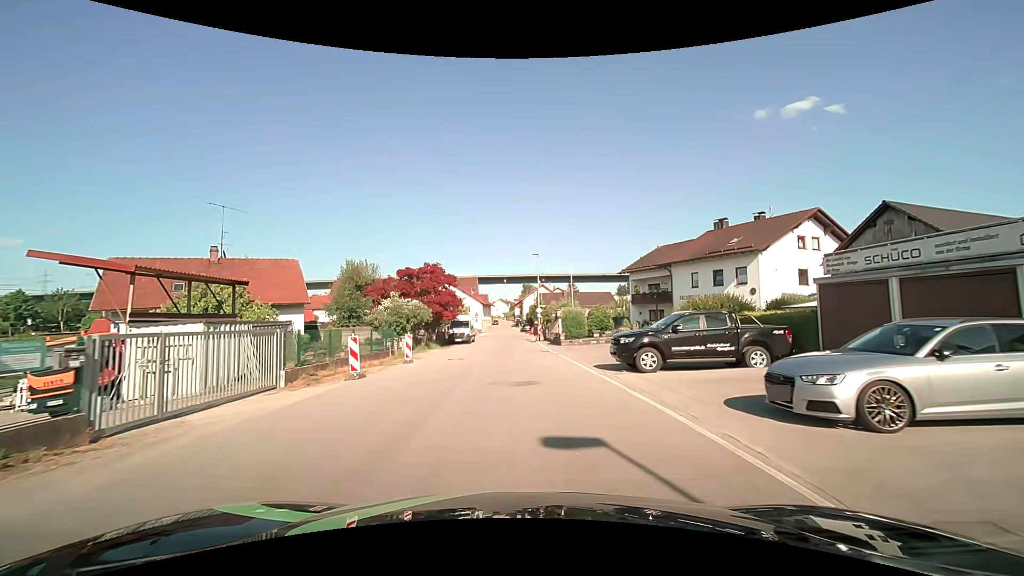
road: unclassified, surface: asphalt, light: Day
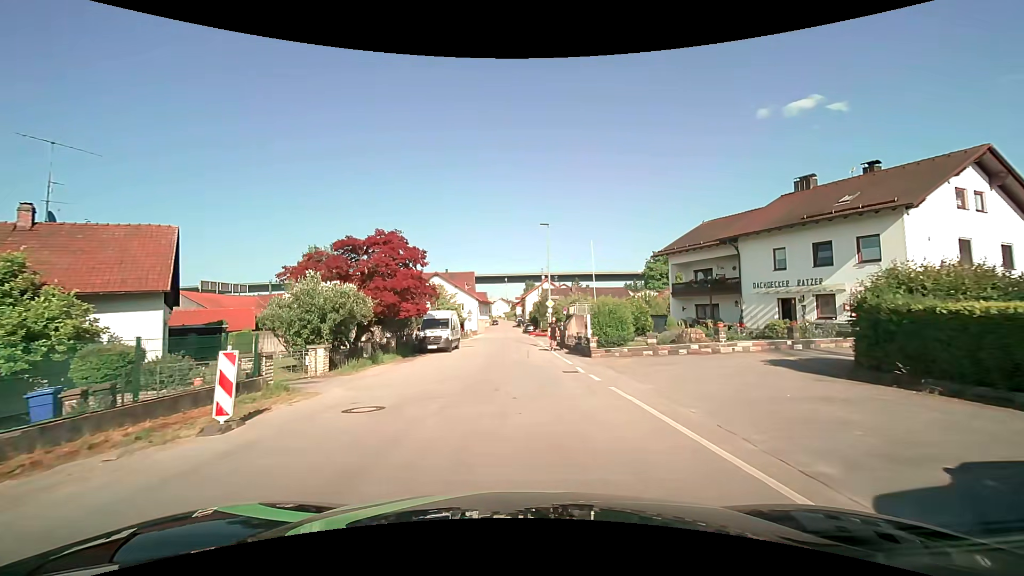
(0.0, +14.0) m; 0°
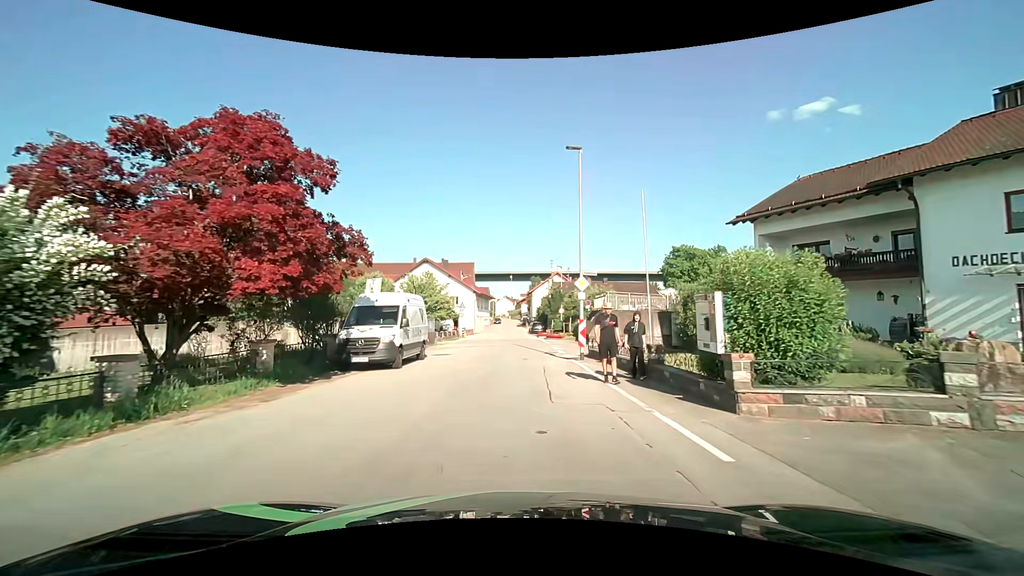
(0.0, +14.2) m; 0°
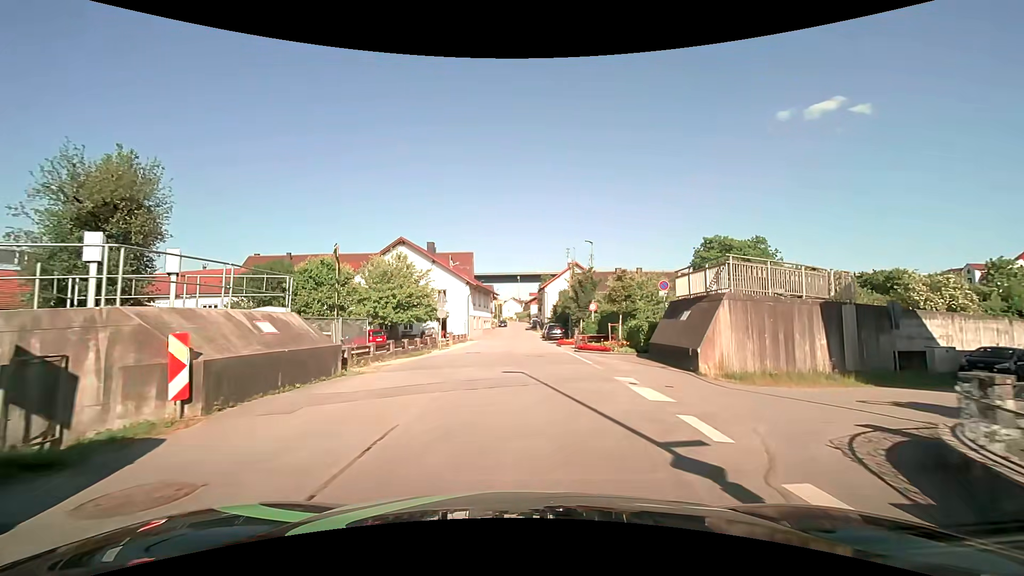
(-0.2, +18.5) m; -1°
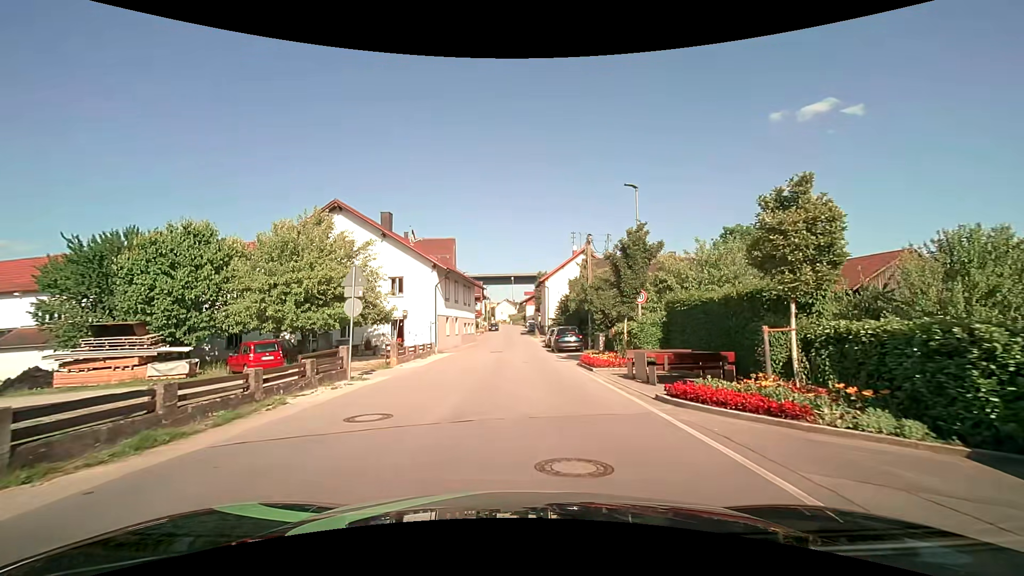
(+0.2, +16.5) m; +1°
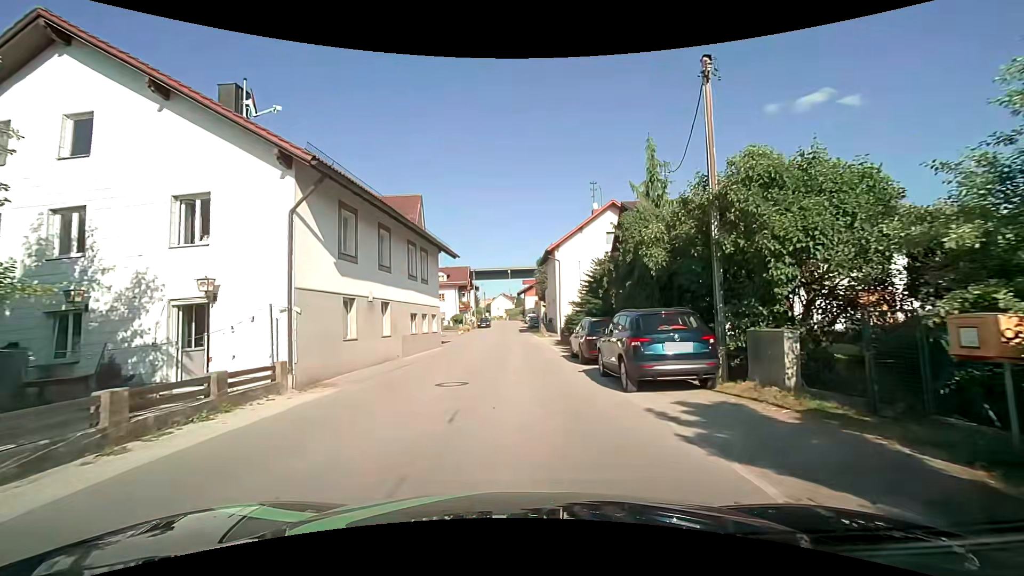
(+0.1, +20.8) m; +1°
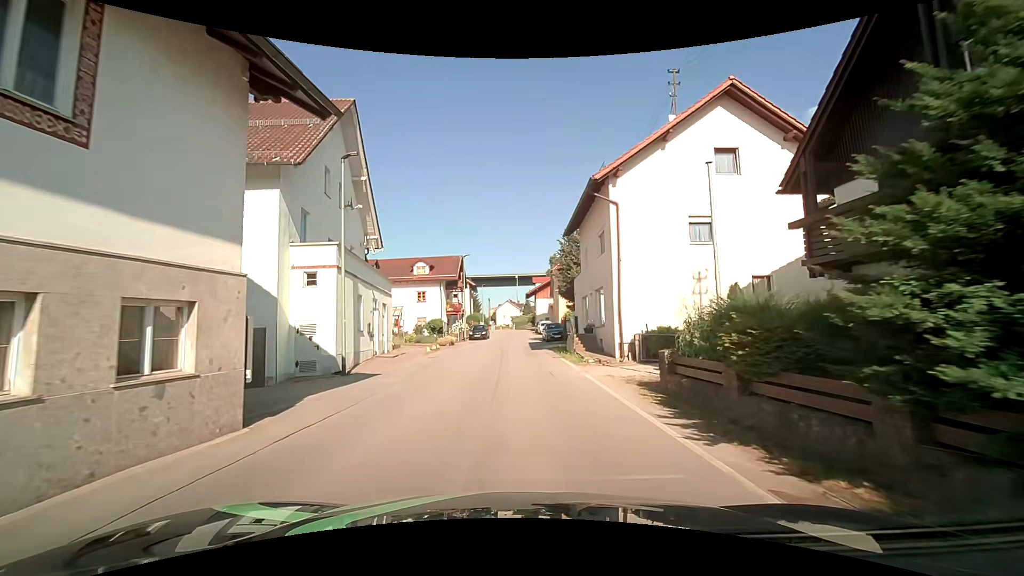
(-0.4, +21.4) m; -1°
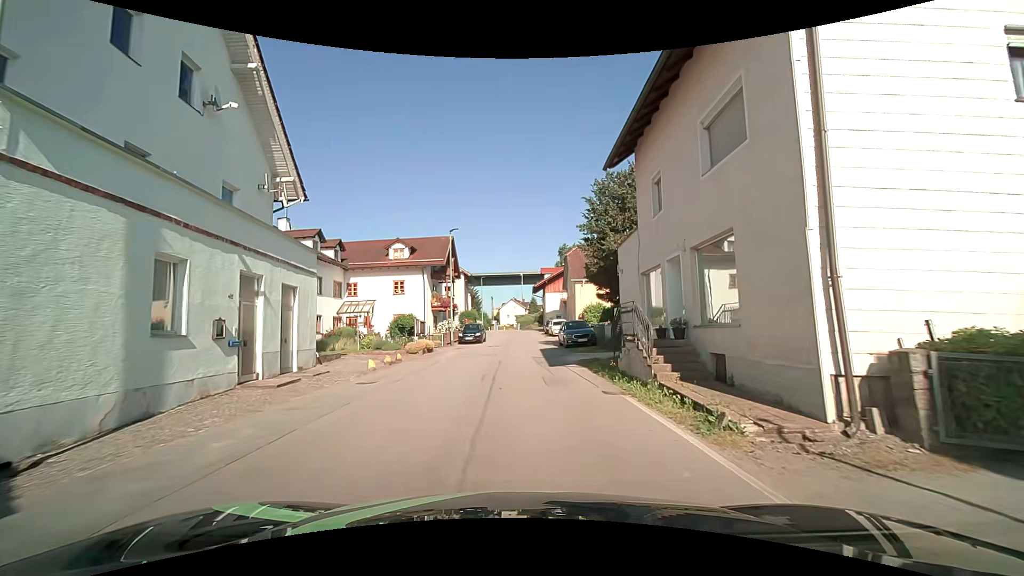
(-0.1, +12.6) m; -1°
(0, +10) (0, +20) (0, +30) (0, +40) (0, +50) (0, +60) (0, +70) (-1, +80) (-1, +90) (-3, +100) m
